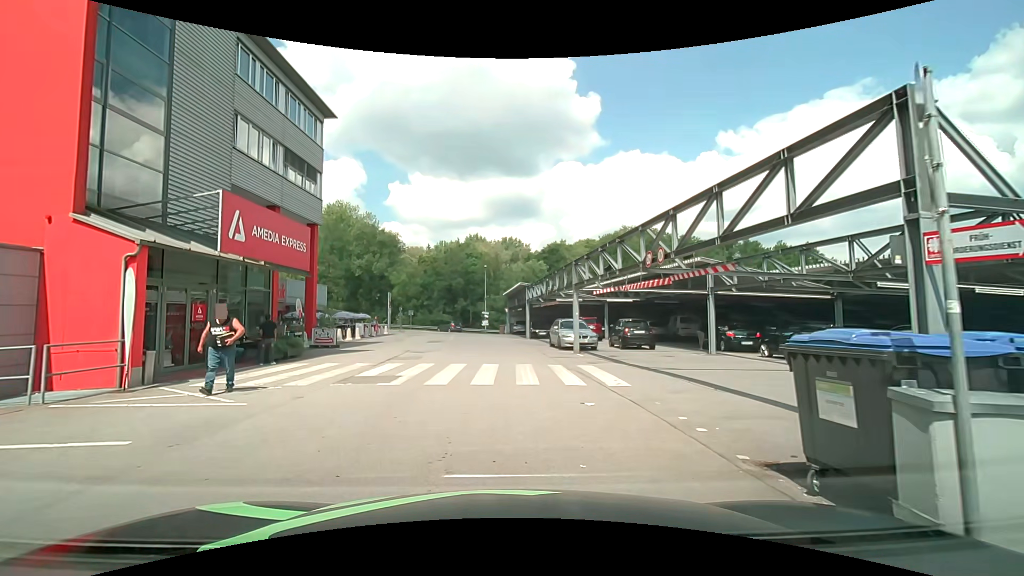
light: Day
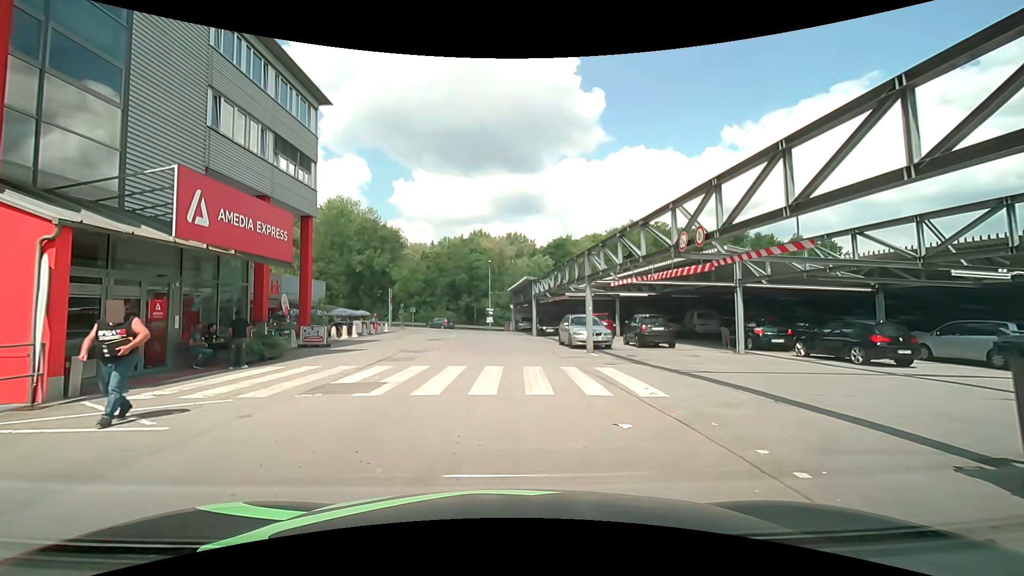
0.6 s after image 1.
(0.0, +2.1) m; +1°
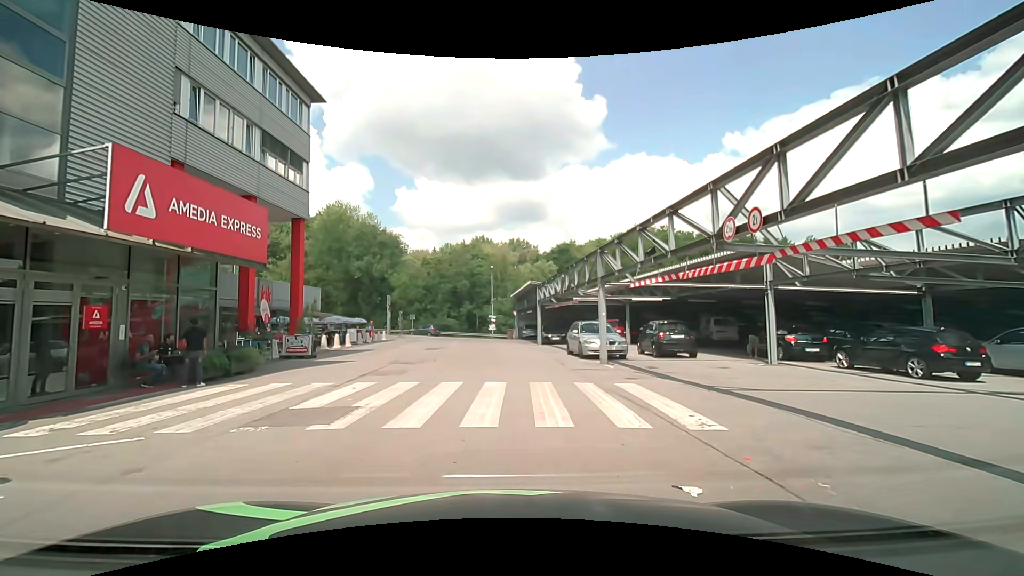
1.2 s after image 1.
(0.0, +2.1) m; -1°
